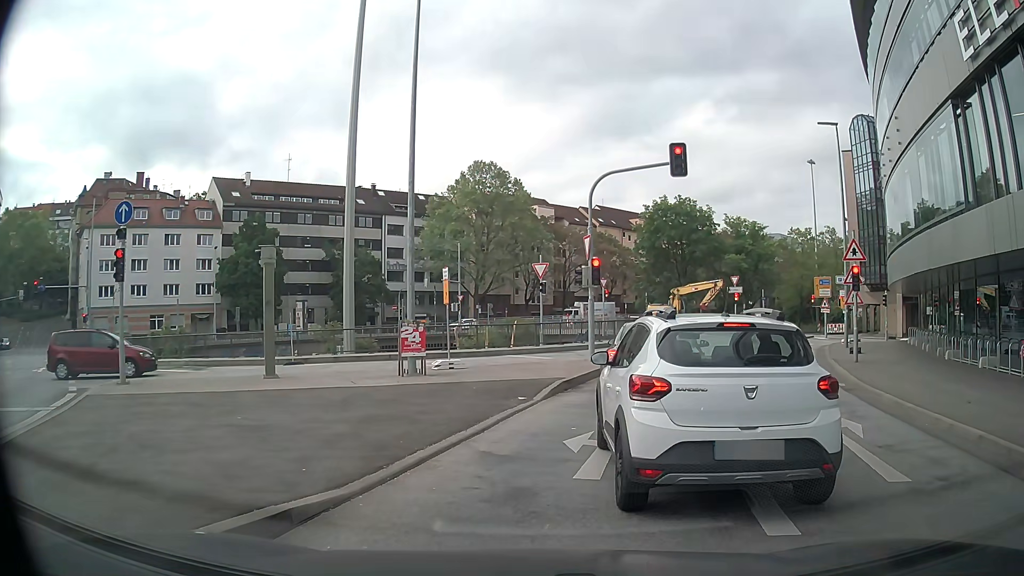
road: primary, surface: asphalt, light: Day
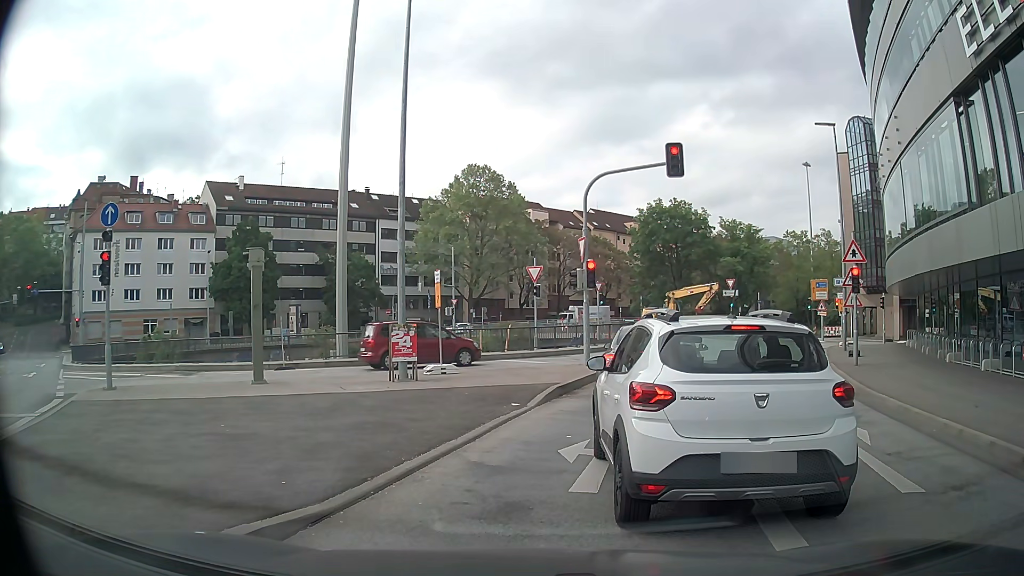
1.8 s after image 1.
(0.0, +0.4) m; 0°
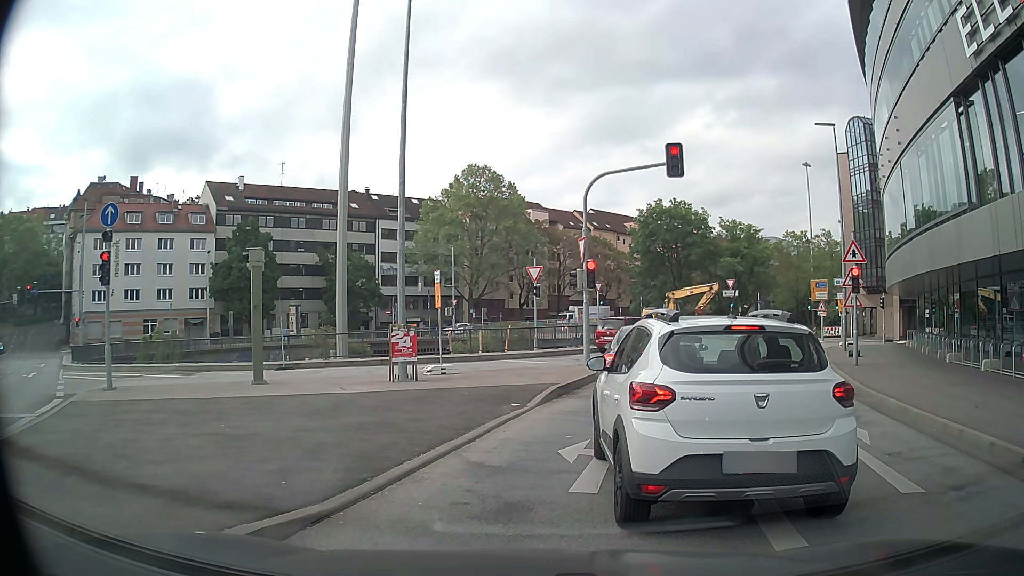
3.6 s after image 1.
(0.0, 0.0) m; 0°
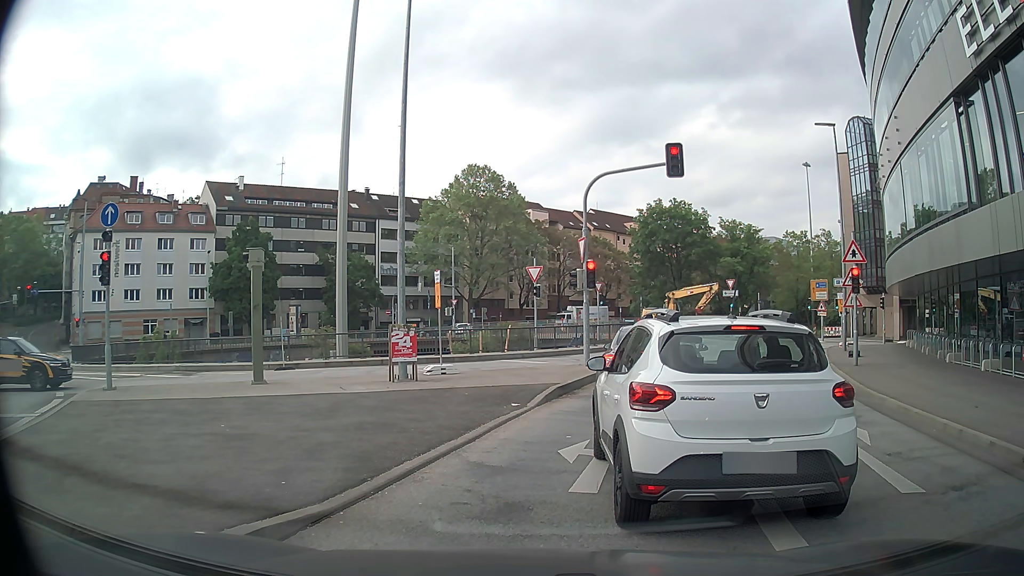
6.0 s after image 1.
(0.0, 0.0) m; 0°
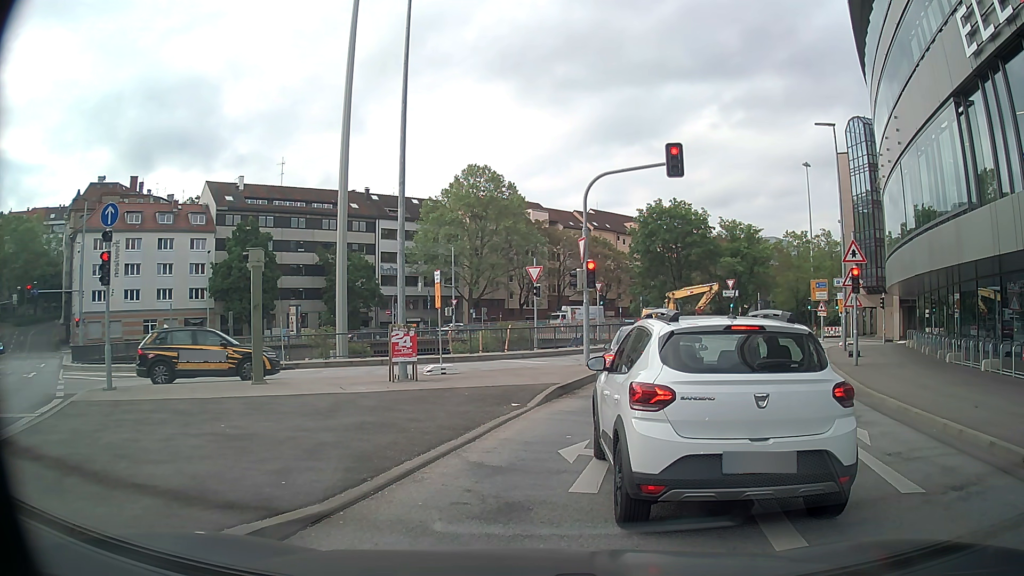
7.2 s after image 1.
(0.0, 0.0) m; 0°
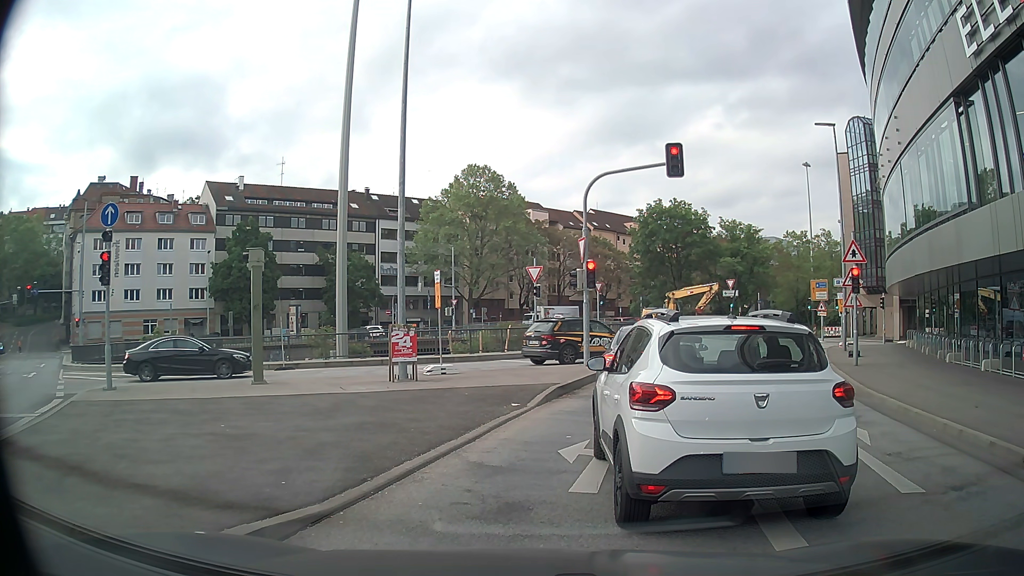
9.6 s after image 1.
(0.0, 0.0) m; 0°
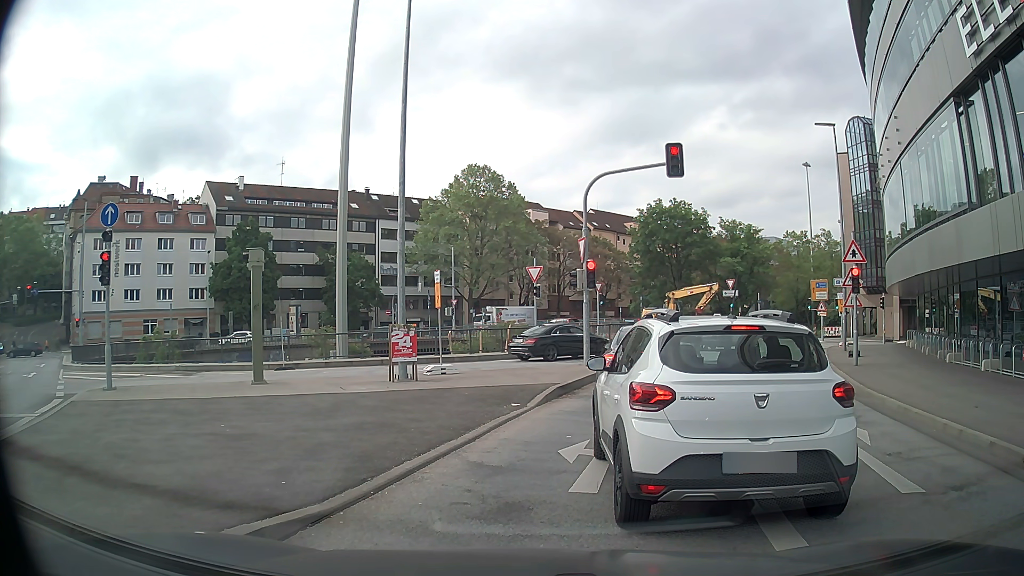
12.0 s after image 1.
(0.0, 0.0) m; 0°
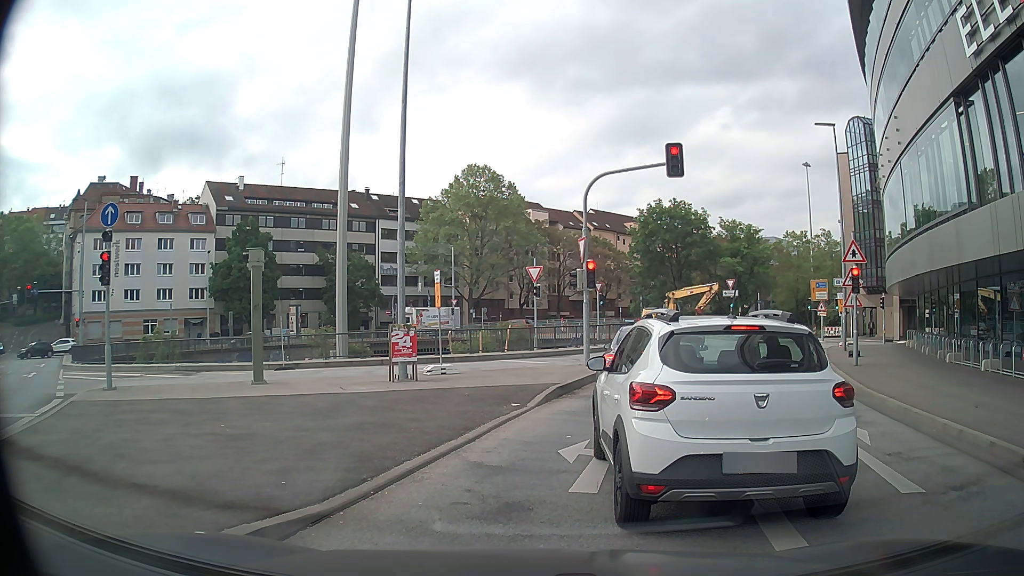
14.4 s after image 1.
(0.0, 0.0) m; 0°
